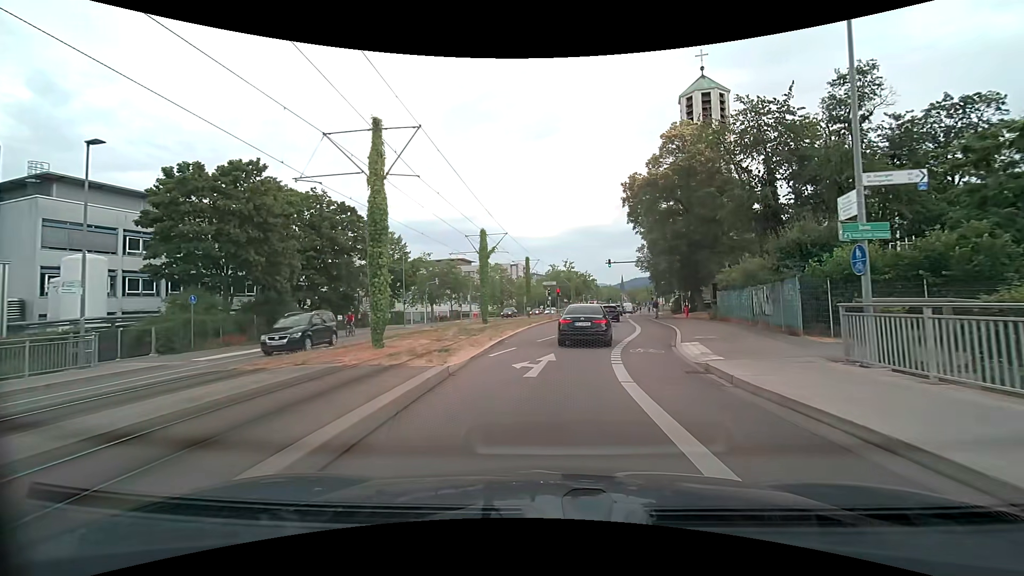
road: secondary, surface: asphalt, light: Day
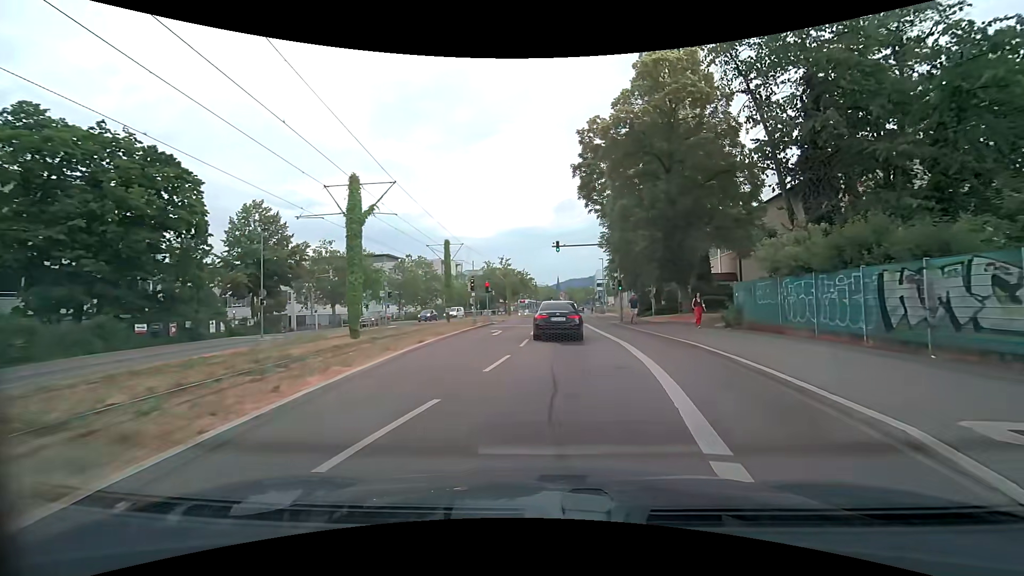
(+0.5, +15.5) m; +6°
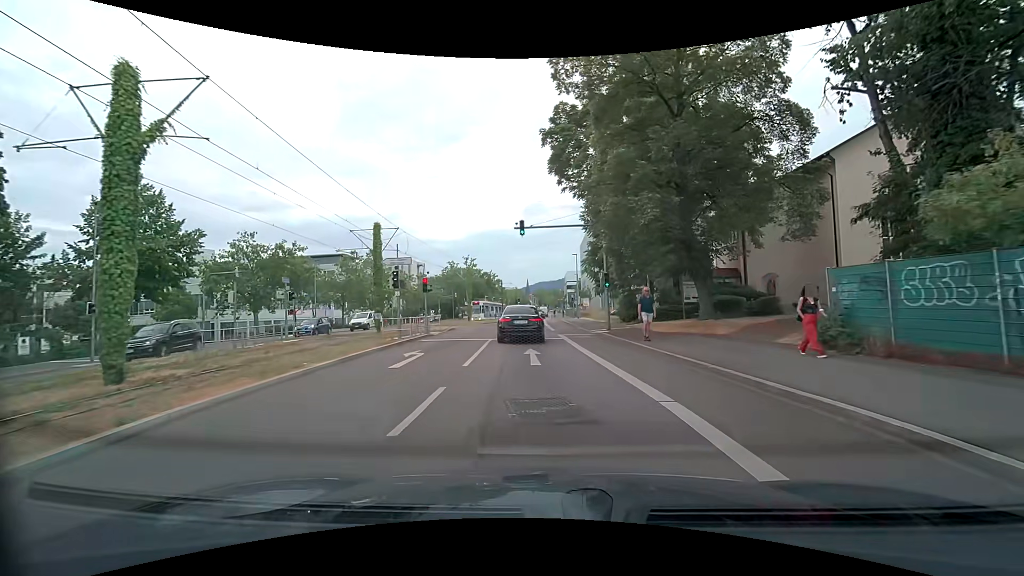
(+0.4, +10.6) m; +4°
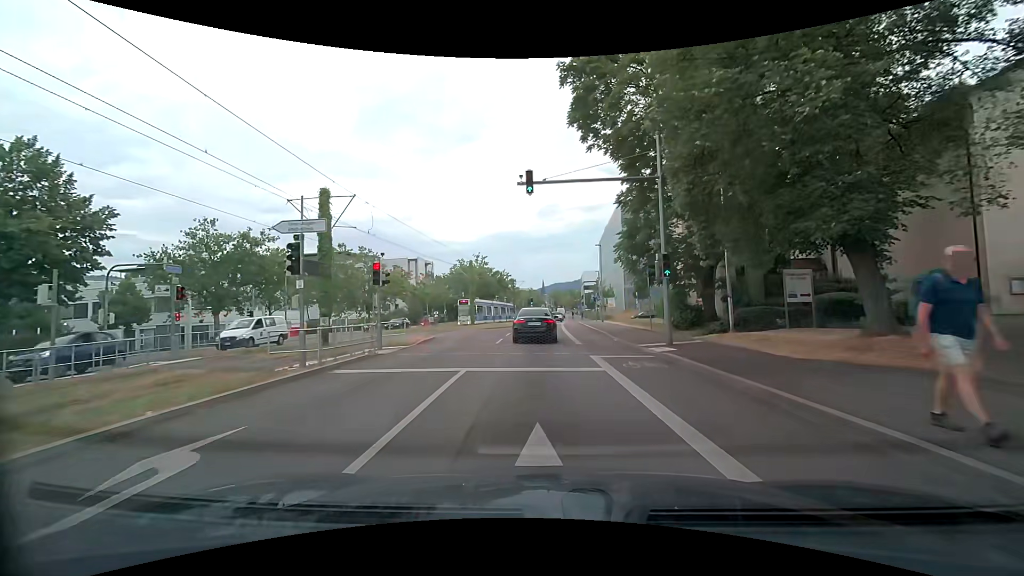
(-0.1, +10.4) m; -1°
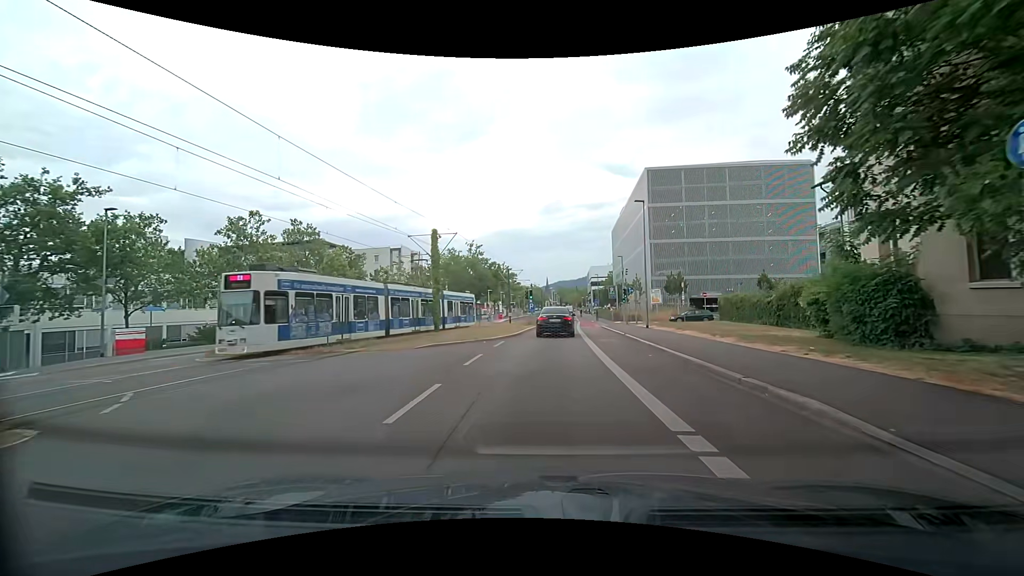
(-0.4, +20.6) m; -1°
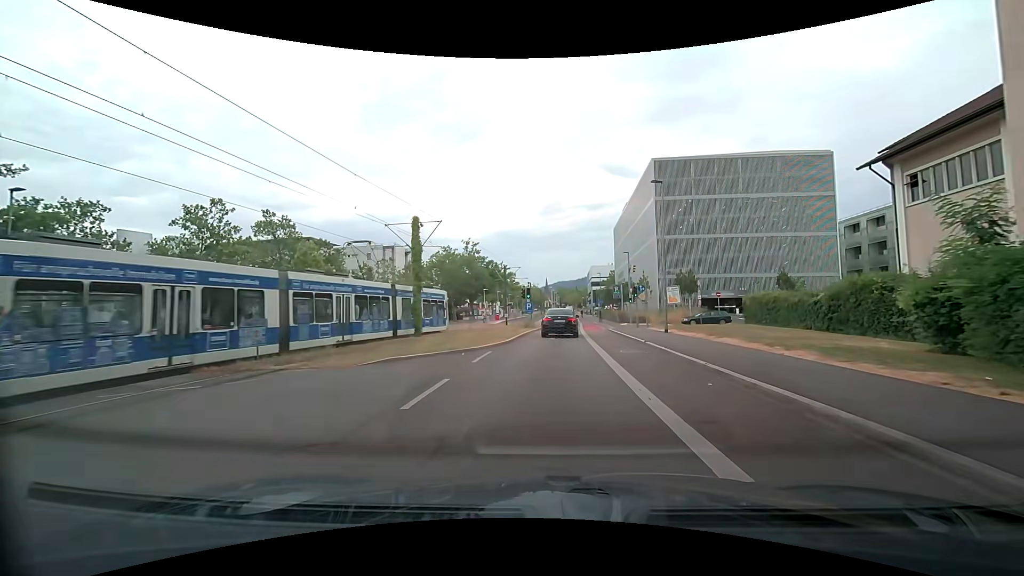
(0.0, +5.1) m; 0°
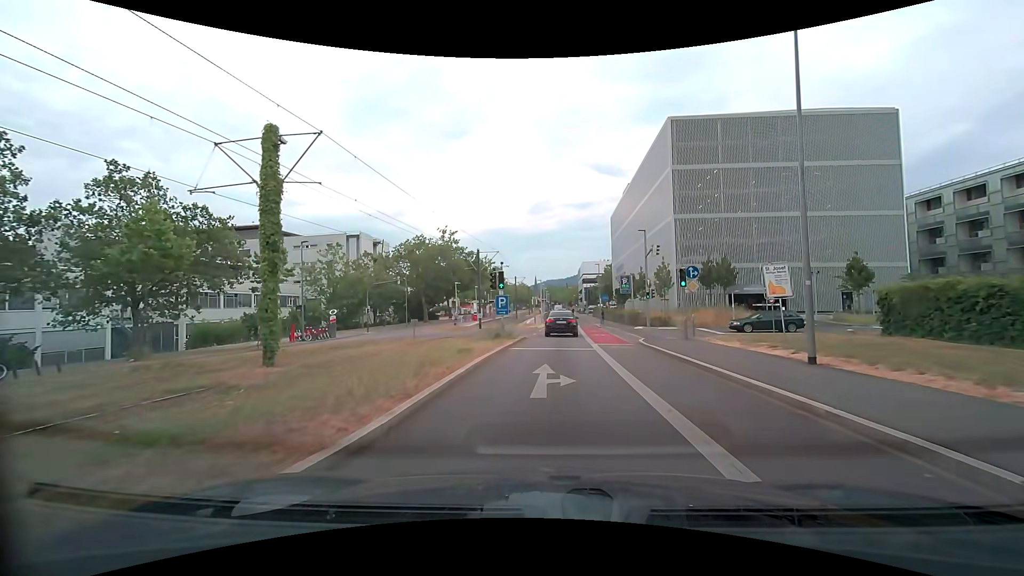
(+0.3, +15.3) m; +2°
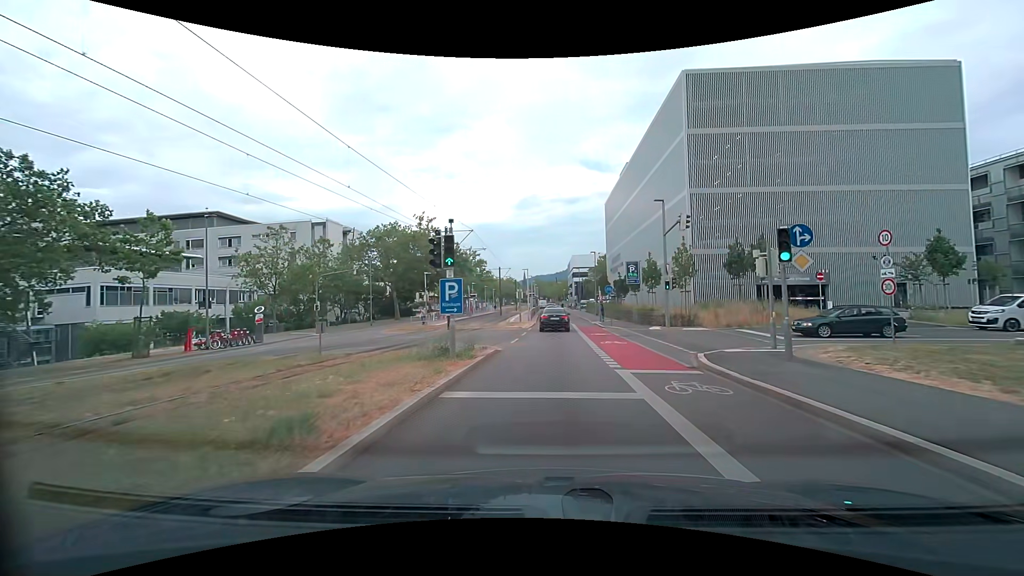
(0.0, +10.2) m; 0°
(0, +10) (+1, +20) (+1, +30) (+1, +40) (+2, +50) (+2, +60) (+2, +70) (+2, +80) (+3, +90) (+3, +100) m
